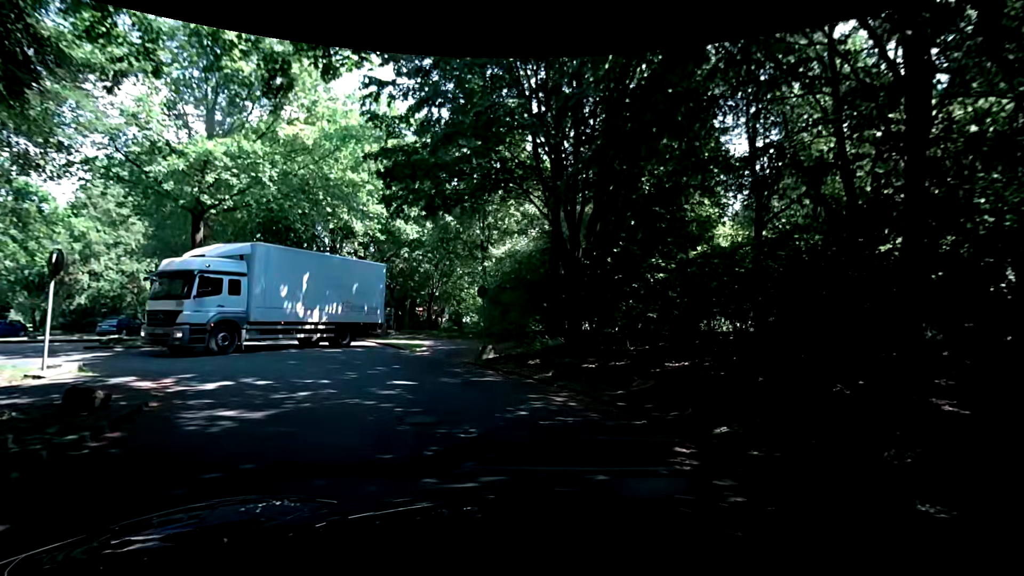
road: residential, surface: asphalt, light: Day
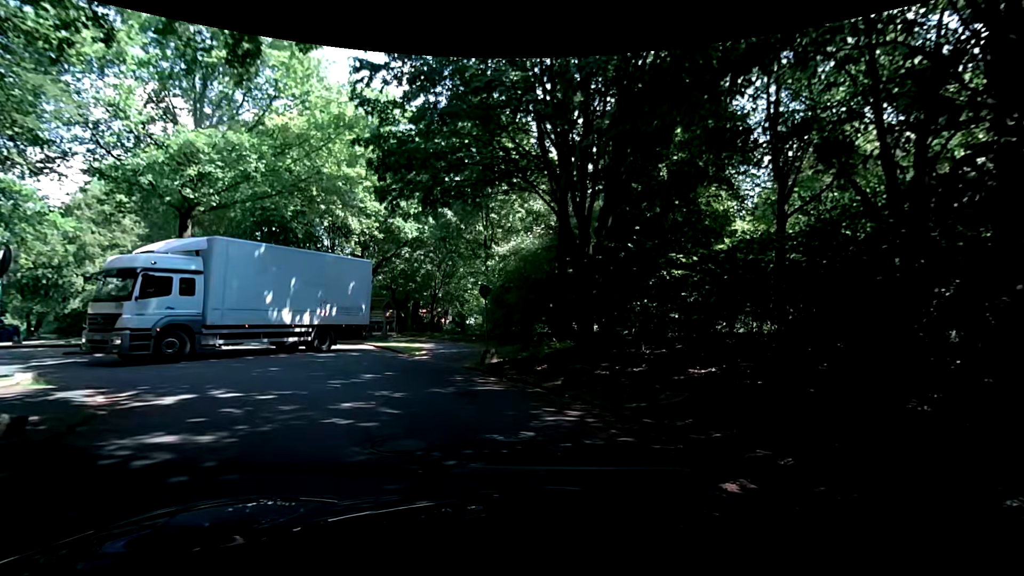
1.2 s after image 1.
(0.0, +1.3) m; 0°
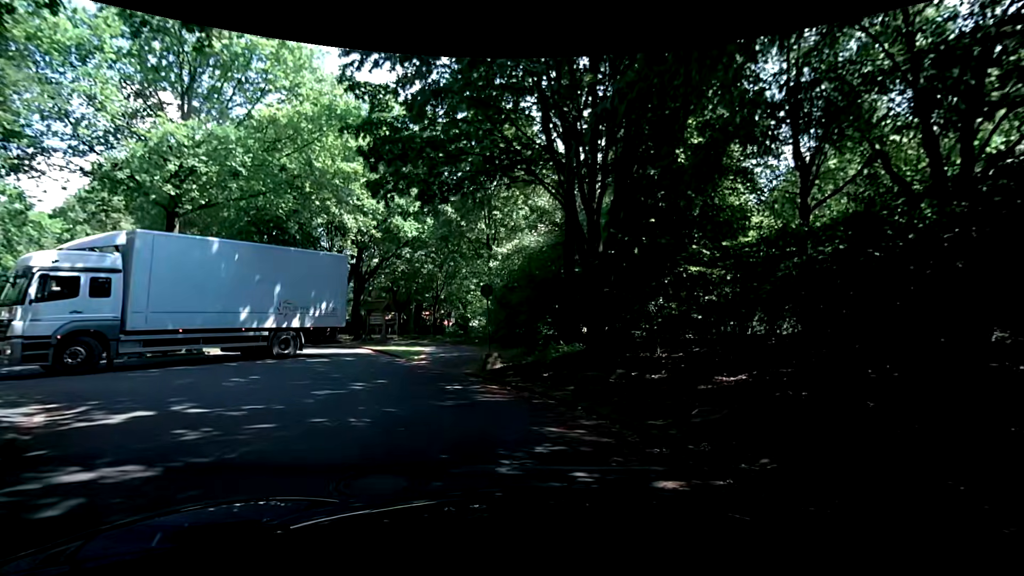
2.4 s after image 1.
(0.0, +1.2) m; 0°
